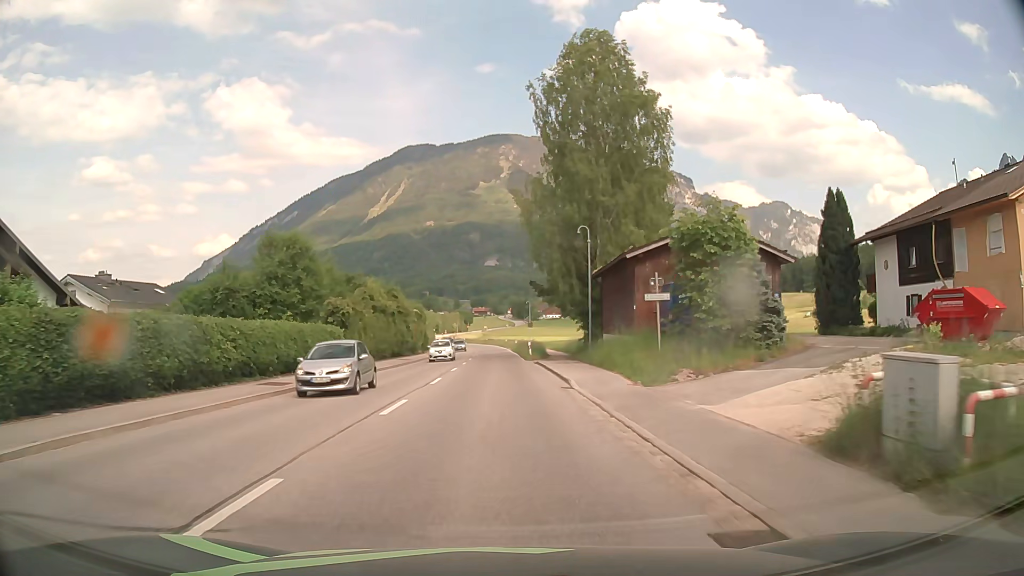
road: primary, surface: asphalt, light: Day
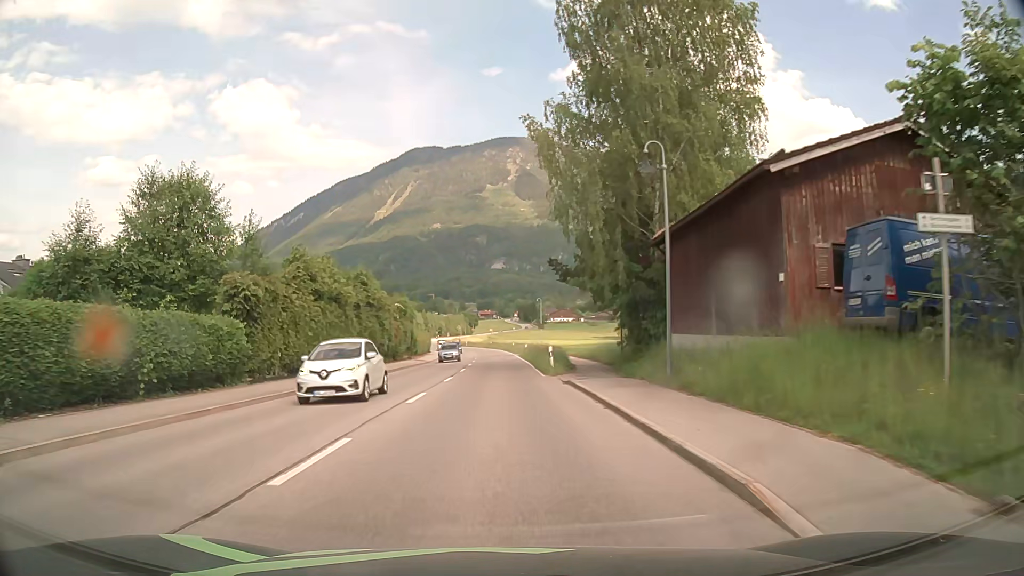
(-0.1, +15.1) m; -1°
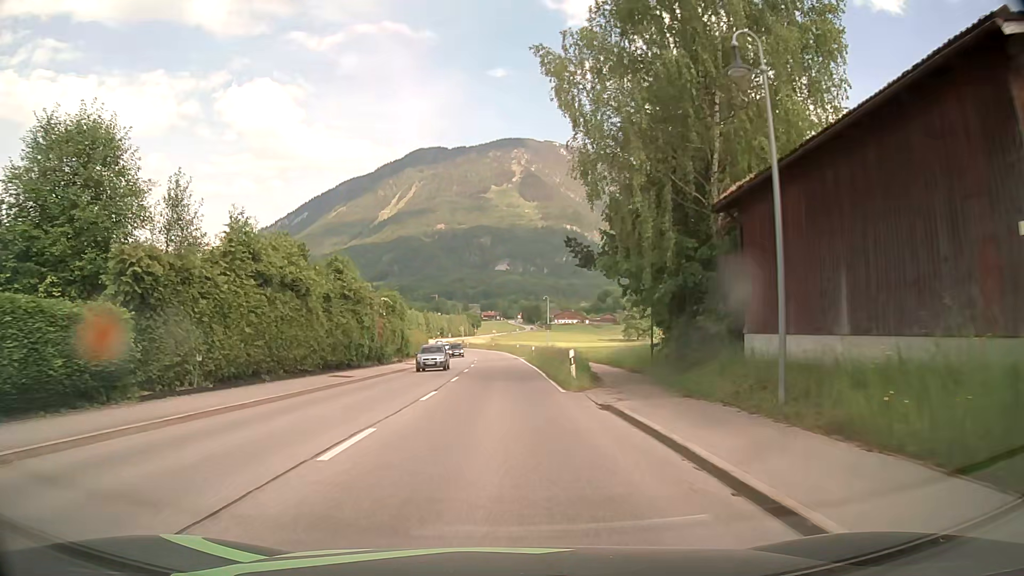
(0.0, +7.6) m; 0°
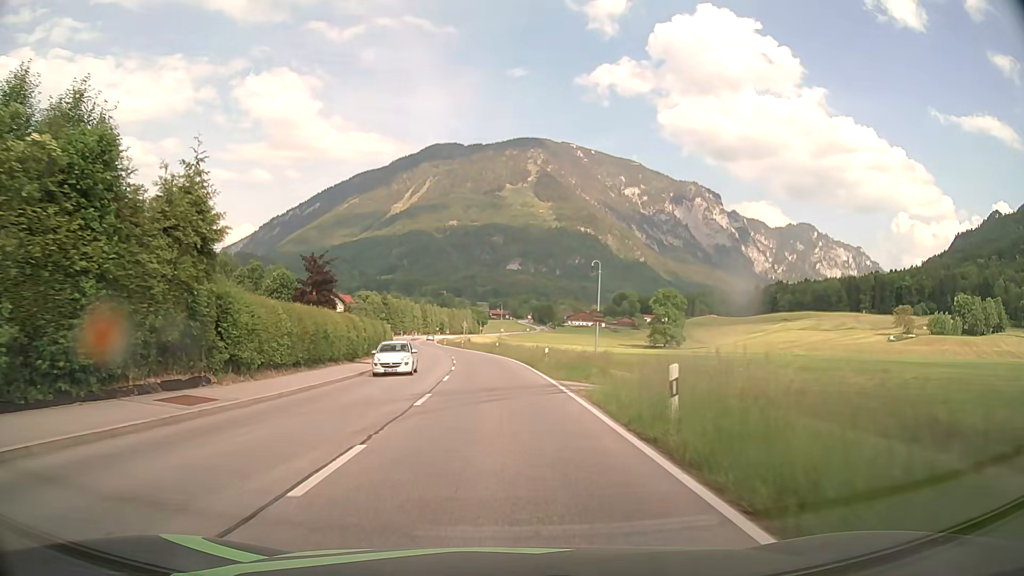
(-0.2, +37.9) m; 0°
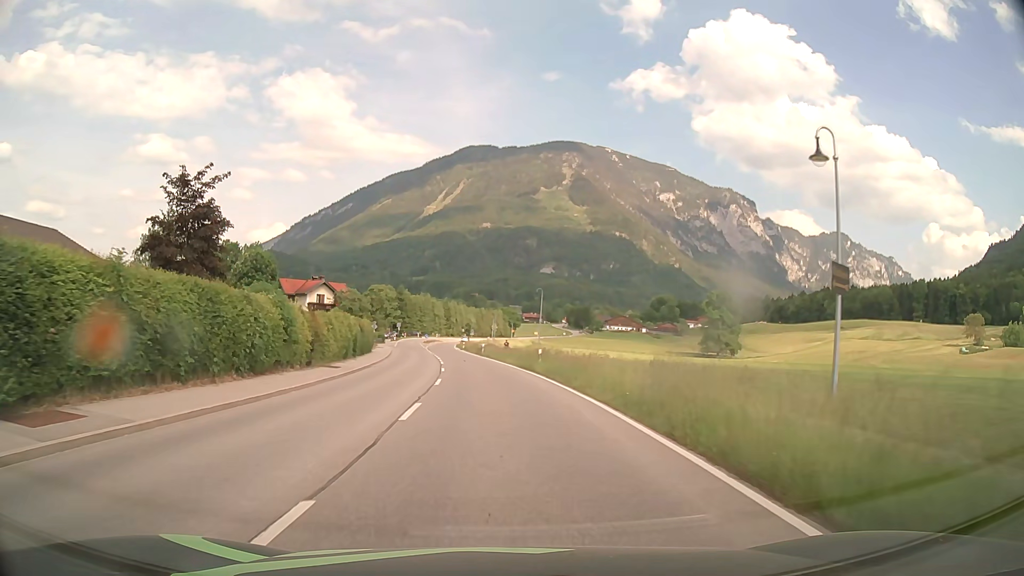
(-0.7, +30.3) m; -3°
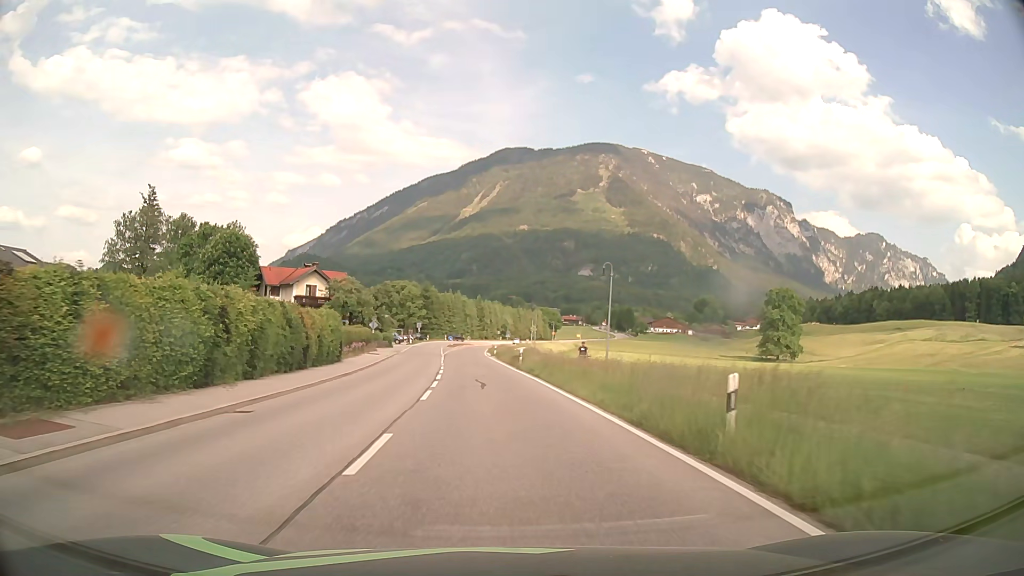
(-0.6, +22.8) m; -3°
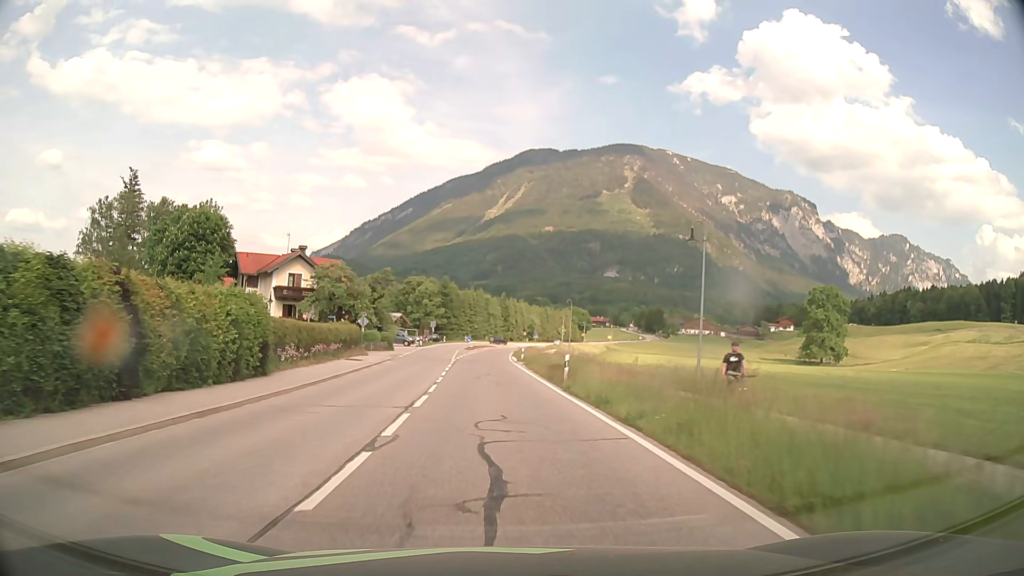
(-0.3, +15.2) m; -2°
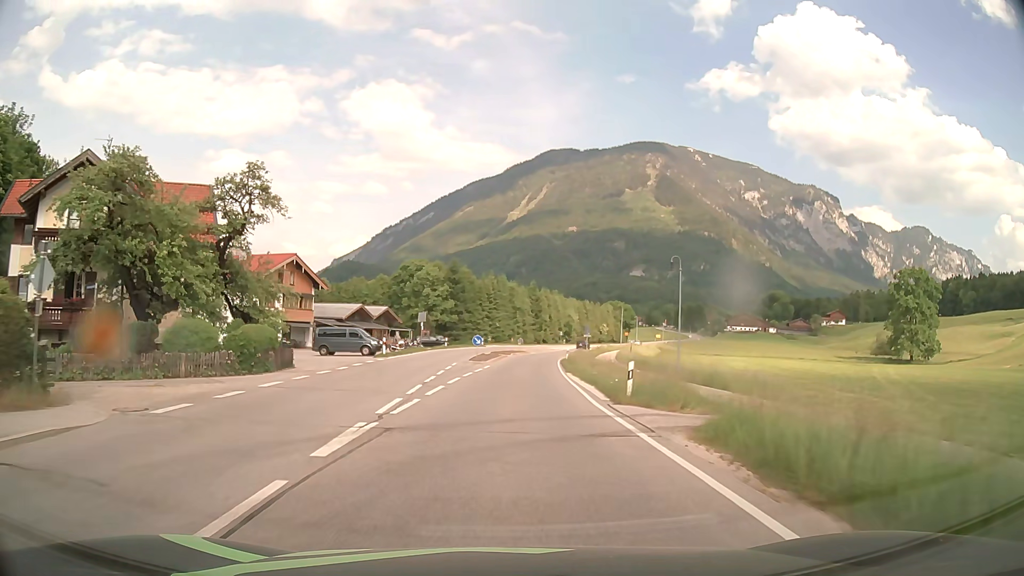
(-1.0, +38.2) m; -2°
(0, +10) (0, +20) (+1, +30) (+1, +40) (+2, +50) (+3, +60) (+4, +70) (+5, +80) (+7, +90) (+9, +99) m
